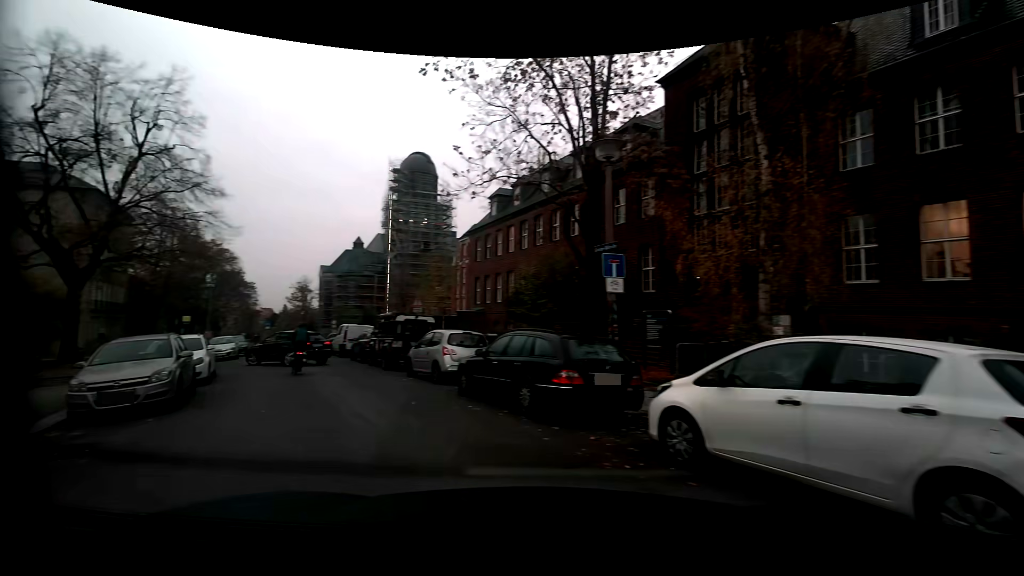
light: Day
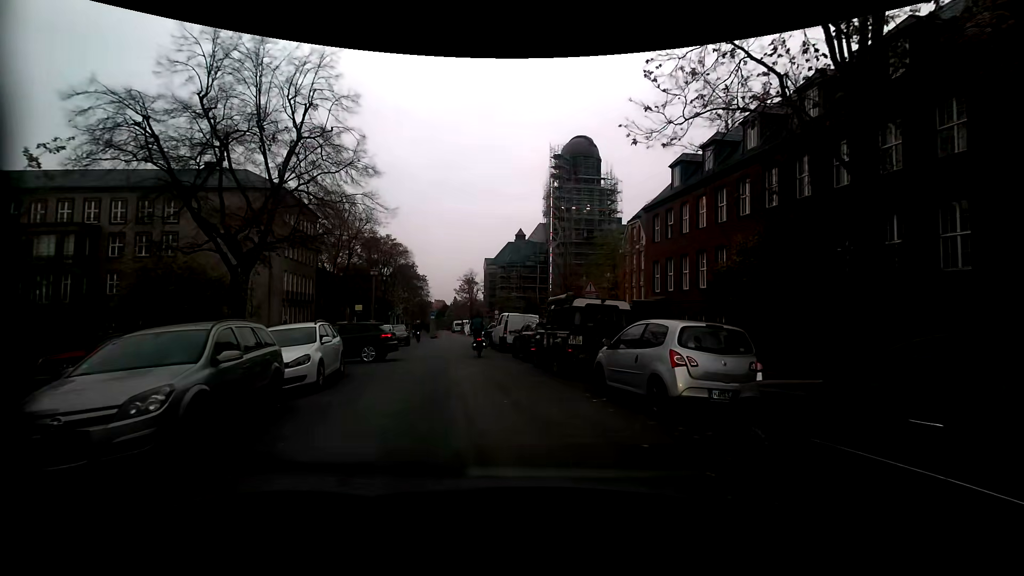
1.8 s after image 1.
(-1.5, +6.1) m; -17°
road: residential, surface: asphalt
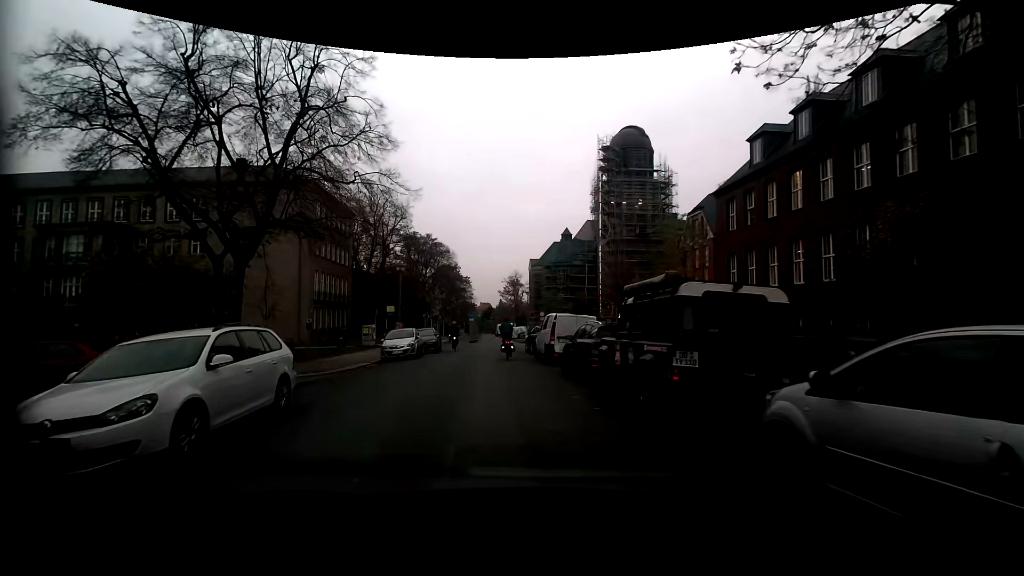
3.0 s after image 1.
(-0.3, +5.7) m; -6°
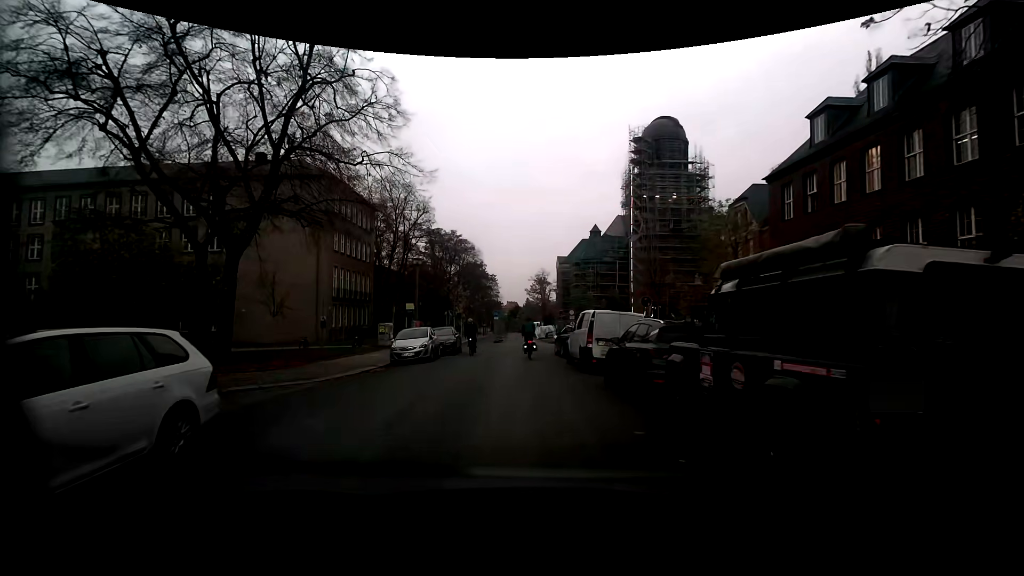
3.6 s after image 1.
(-0.1, +3.2) m; -3°
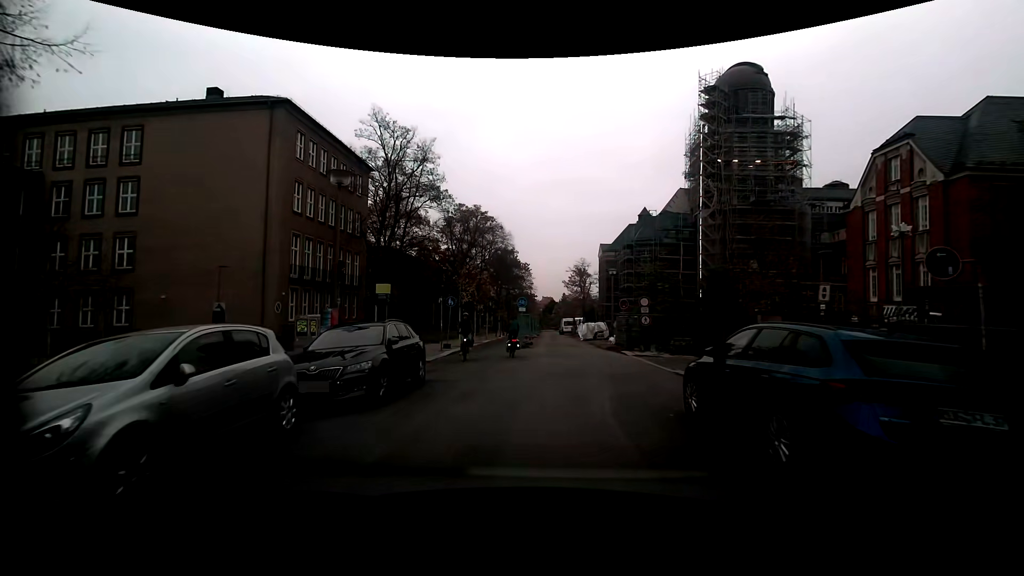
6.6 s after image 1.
(-0.7, +16.9) m; -3°
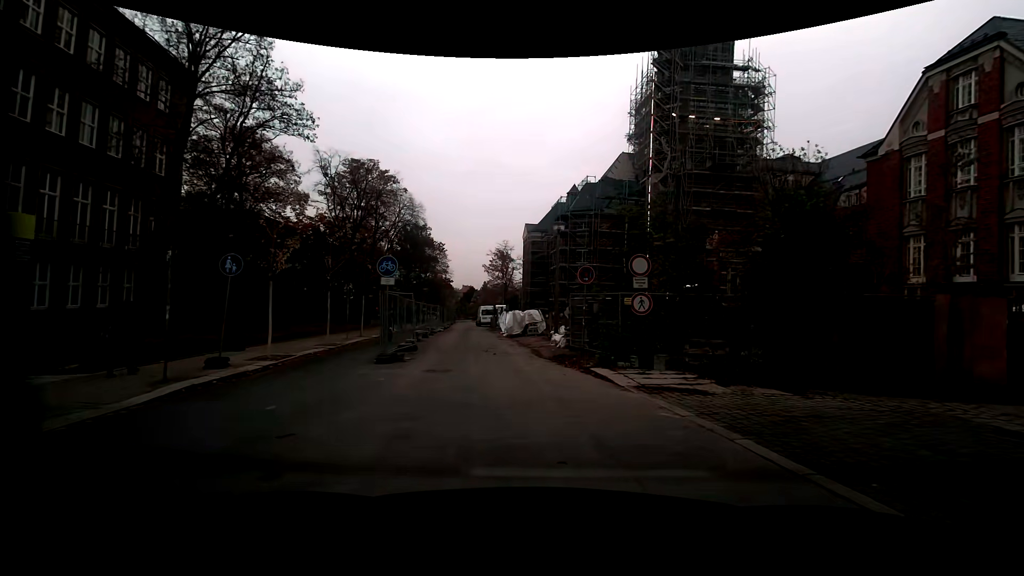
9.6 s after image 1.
(+0.7, +15.0) m; +8°
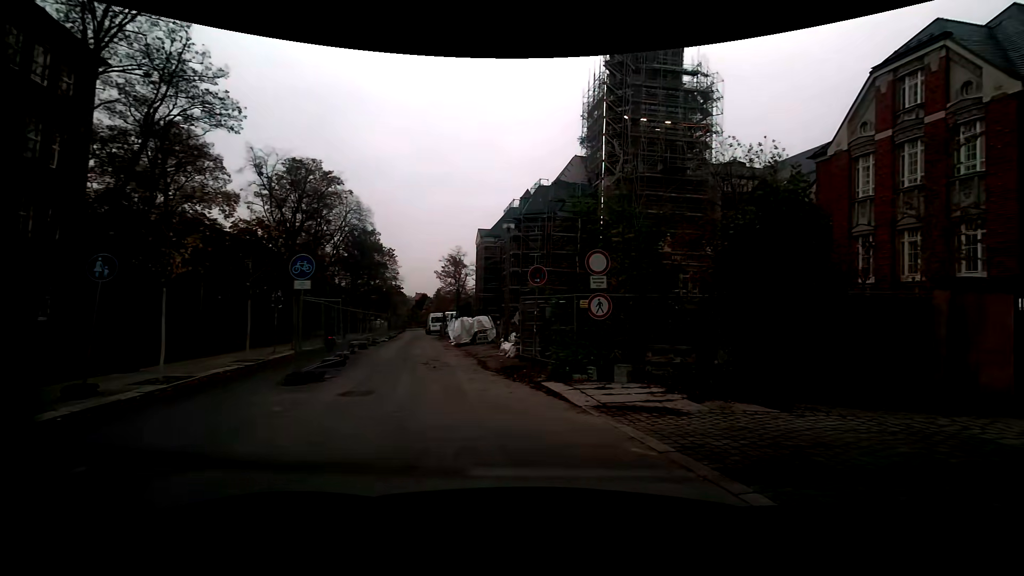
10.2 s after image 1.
(+0.1, +1.8) m; +6°
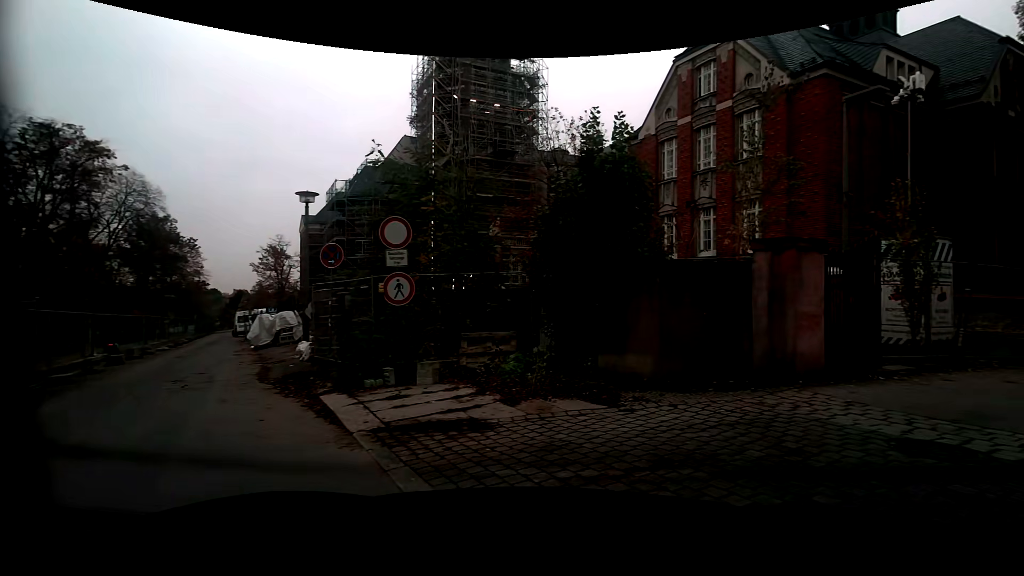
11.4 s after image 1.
(+0.4, +2.4) m; +16°
